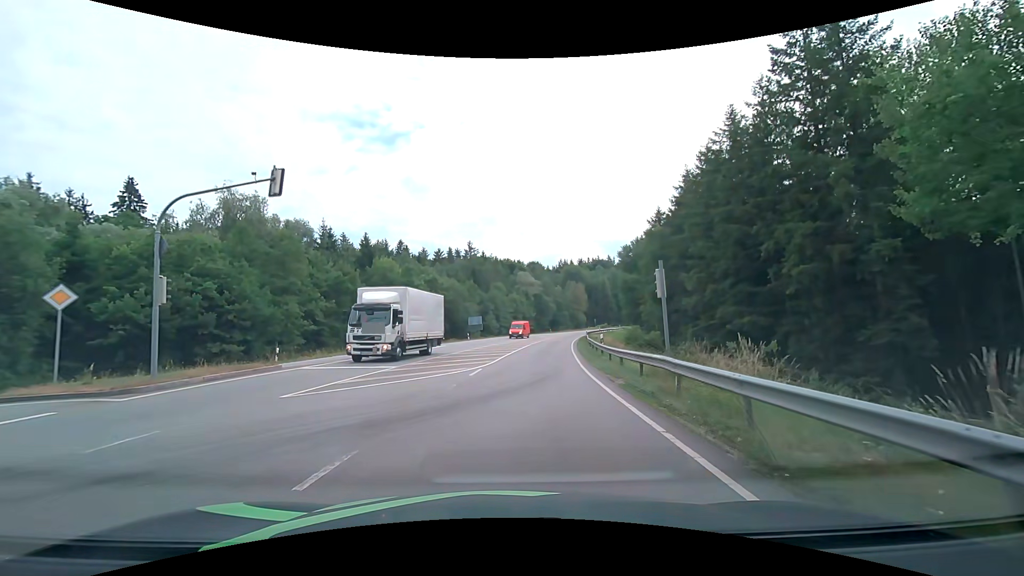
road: secondary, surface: asphalt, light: Day
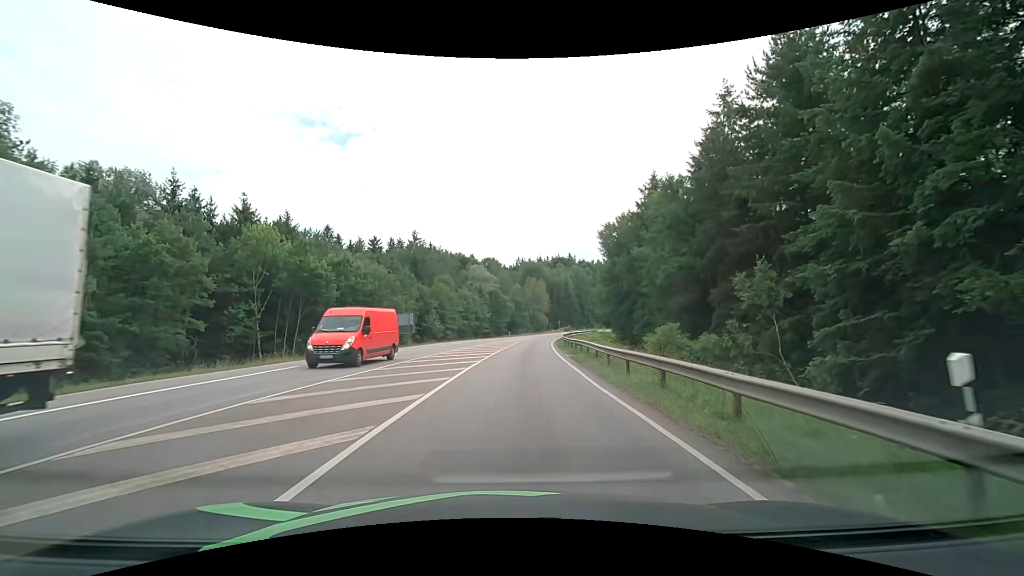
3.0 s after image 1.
(+1.1, +24.5) m; +5°
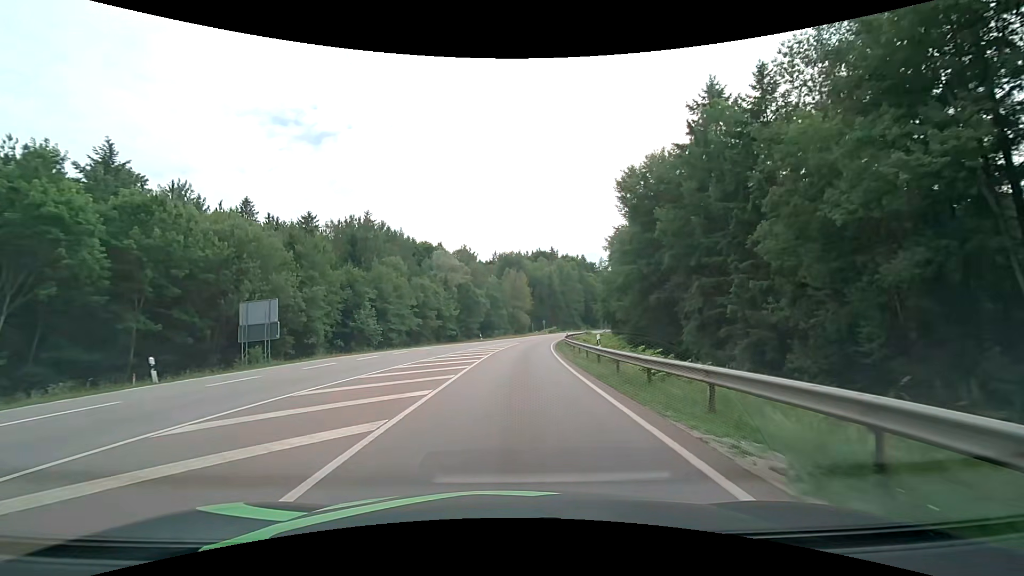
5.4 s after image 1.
(+0.8, +27.7) m; +3°
(0, +10) (0, +20) (+1, +30) (+1, +40) (+2, +50) (+3, +60) (+4, +70) (+6, +80) (+8, +89) (+10, +99) m
